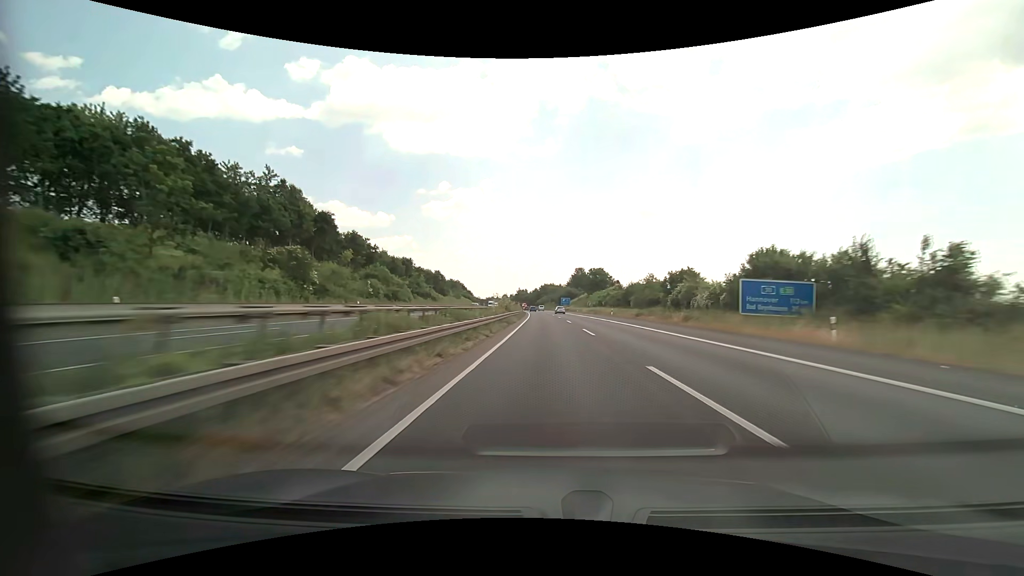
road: motorway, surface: asphalt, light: Day
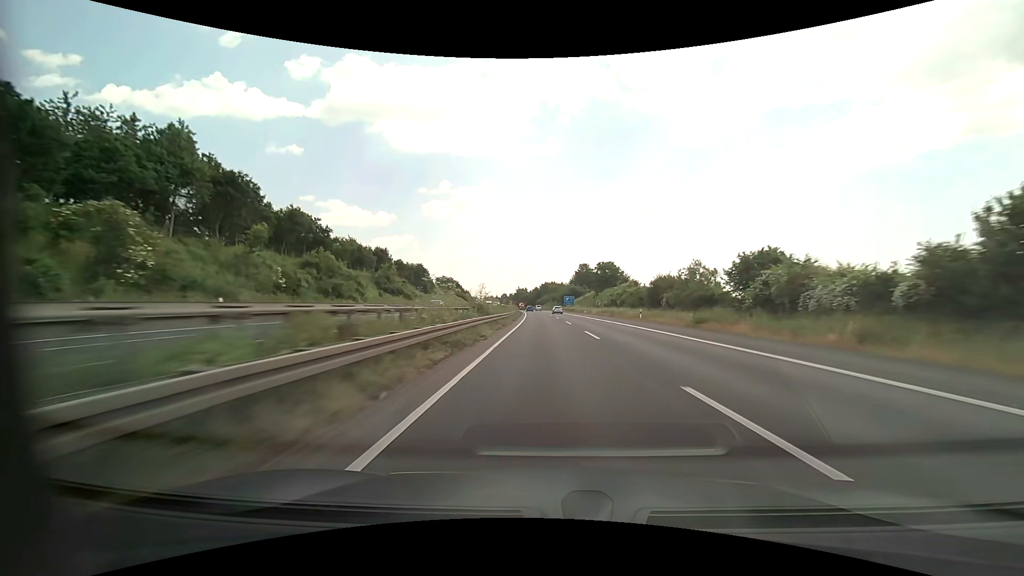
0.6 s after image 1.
(-0.1, +20.8) m; 0°
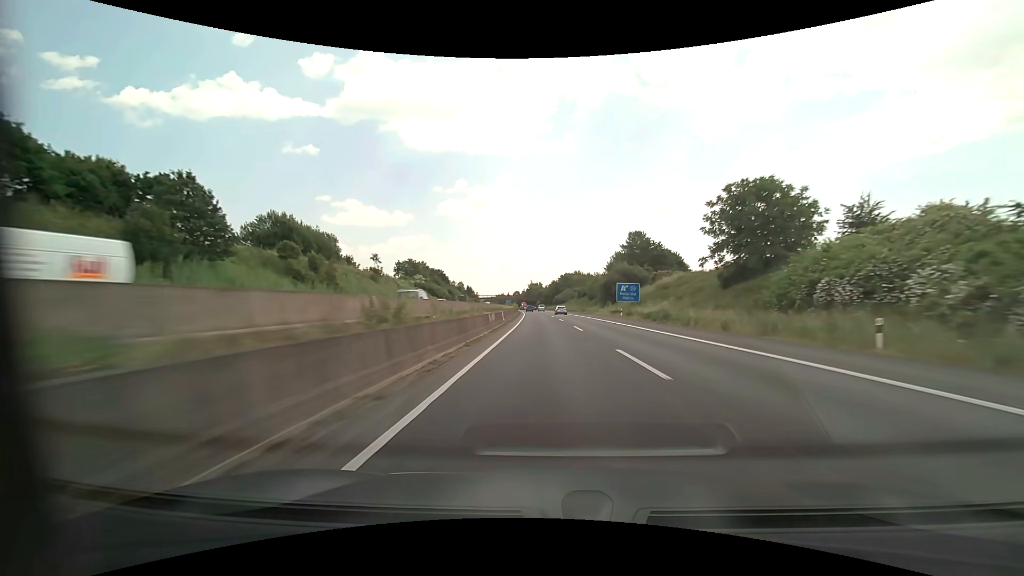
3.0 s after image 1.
(-1.5, +83.0) m; -2°
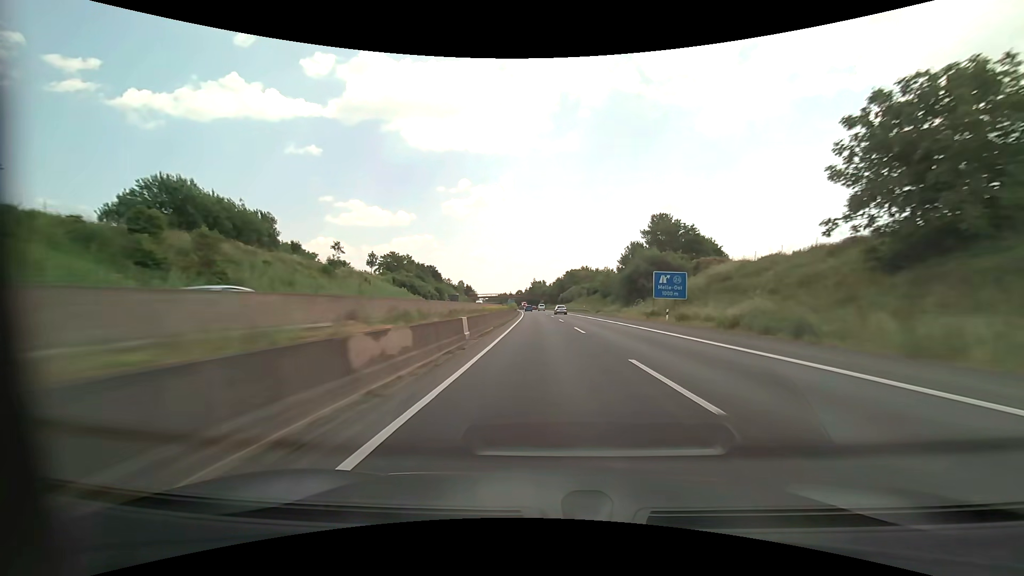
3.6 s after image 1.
(0.0, +20.7) m; 0°
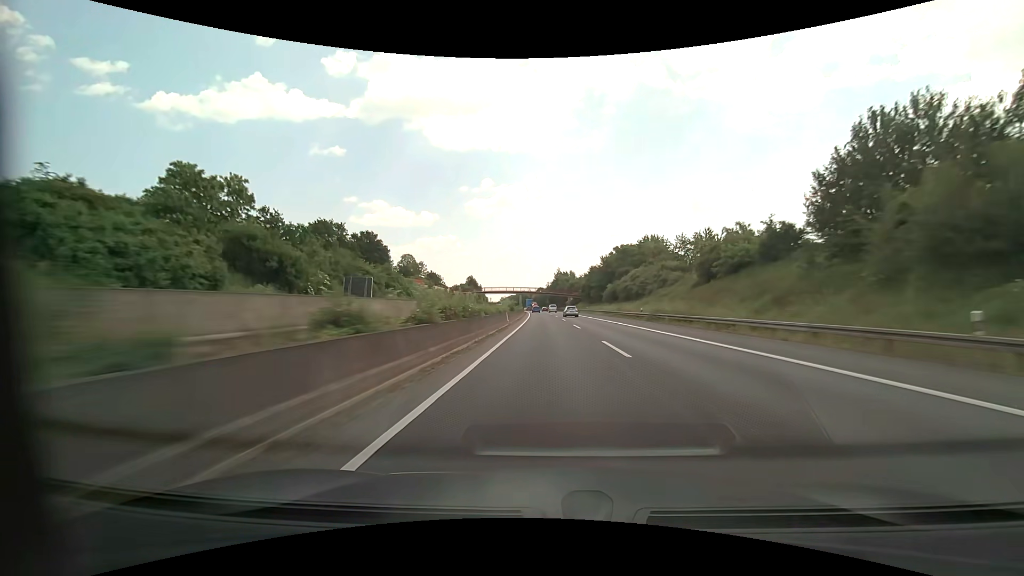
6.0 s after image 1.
(-1.9, +82.9) m; -3°
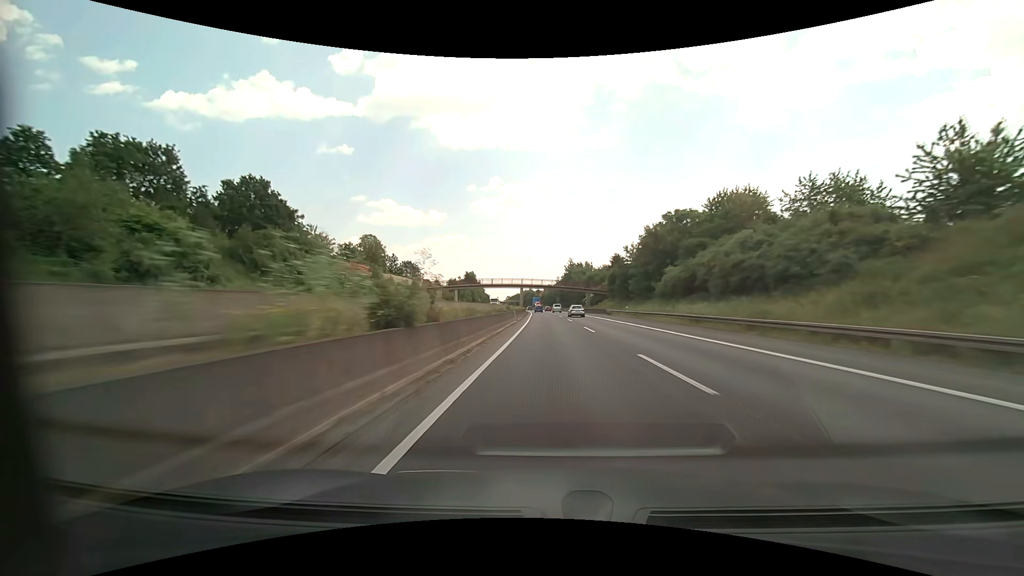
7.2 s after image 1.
(-0.4, +41.5) m; -1°
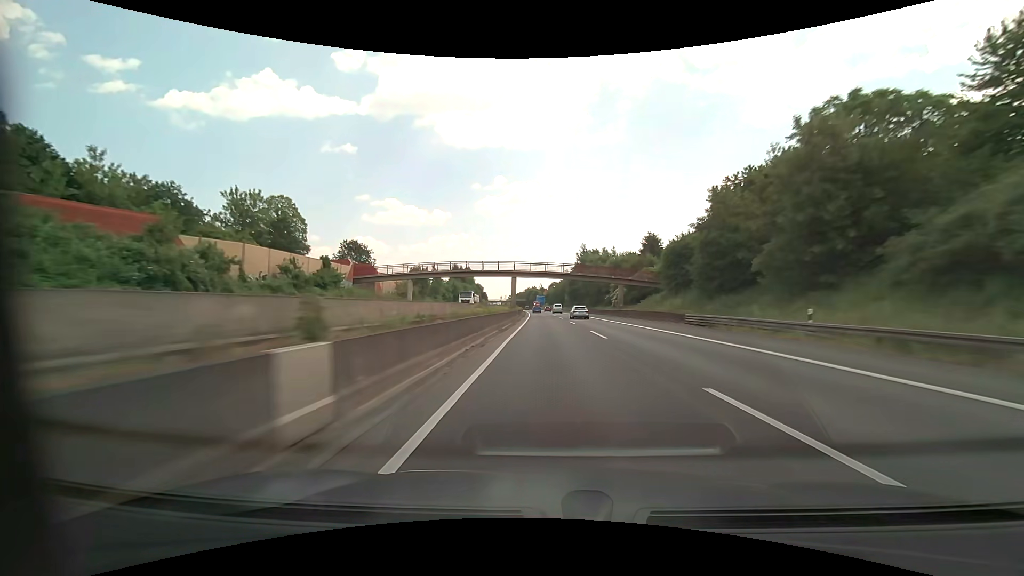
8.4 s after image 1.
(-0.2, +41.5) m; -1°
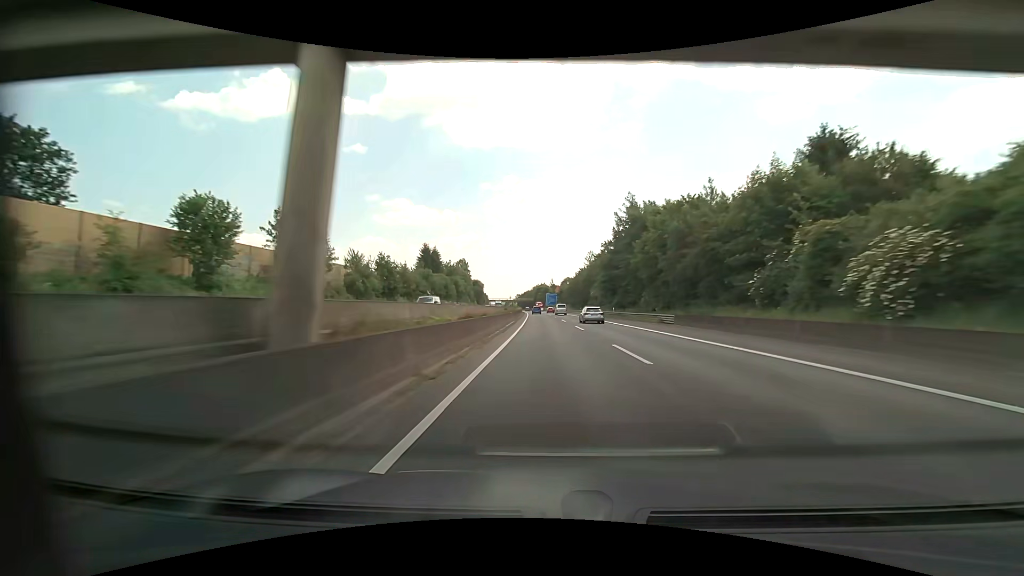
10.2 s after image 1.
(-0.6, +62.2) m; -1°
(0, +10) (0, +20) (0, +30) (0, +40) (-1, +50) (-1, +60) (-1, +70) (-1, +80) (-2, +90) (-2, +100) m
